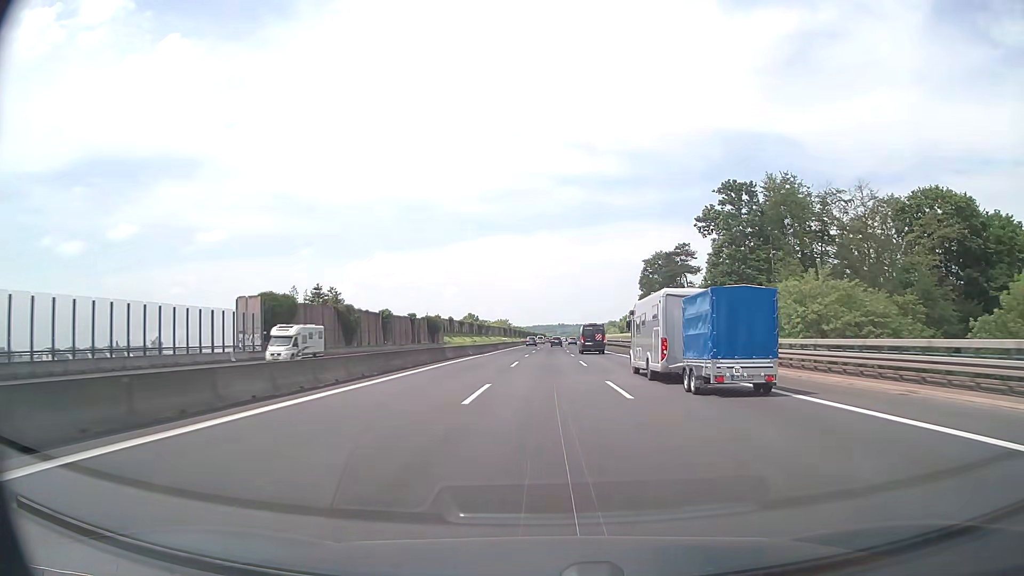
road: motorway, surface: asphalt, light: Day
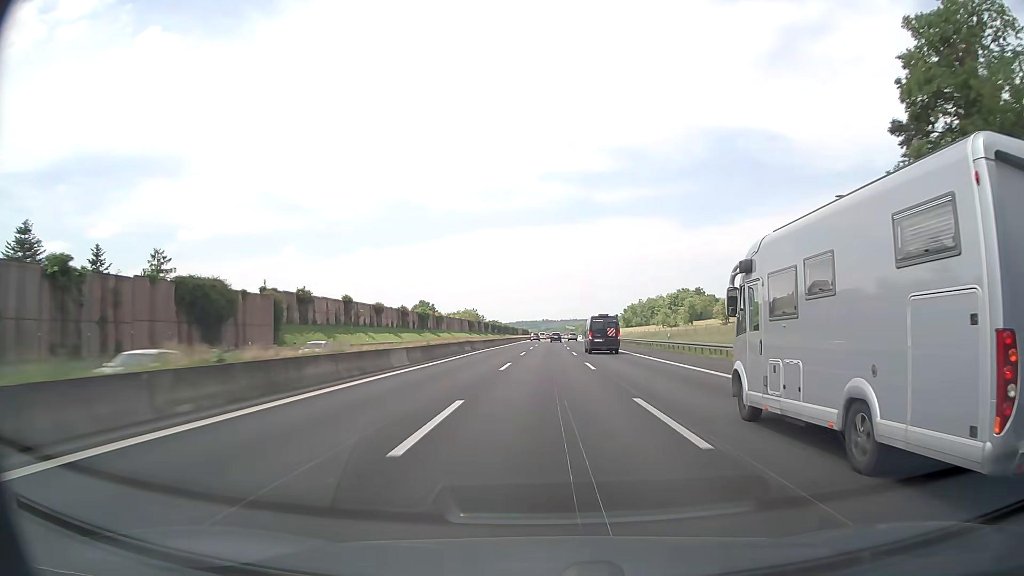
(+1.2, +97.0) m; +1°
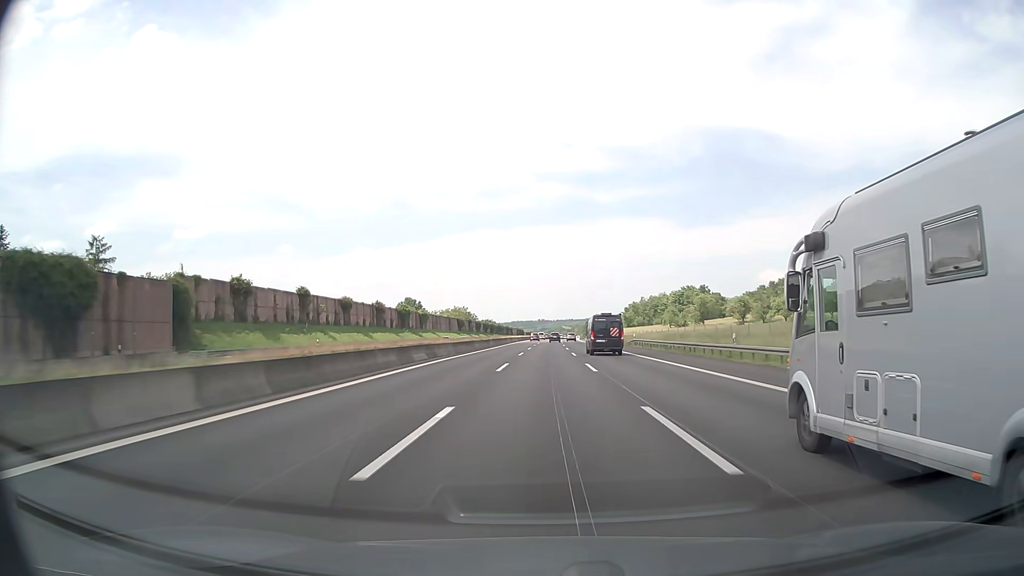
(+0.1, +19.4) m; 0°
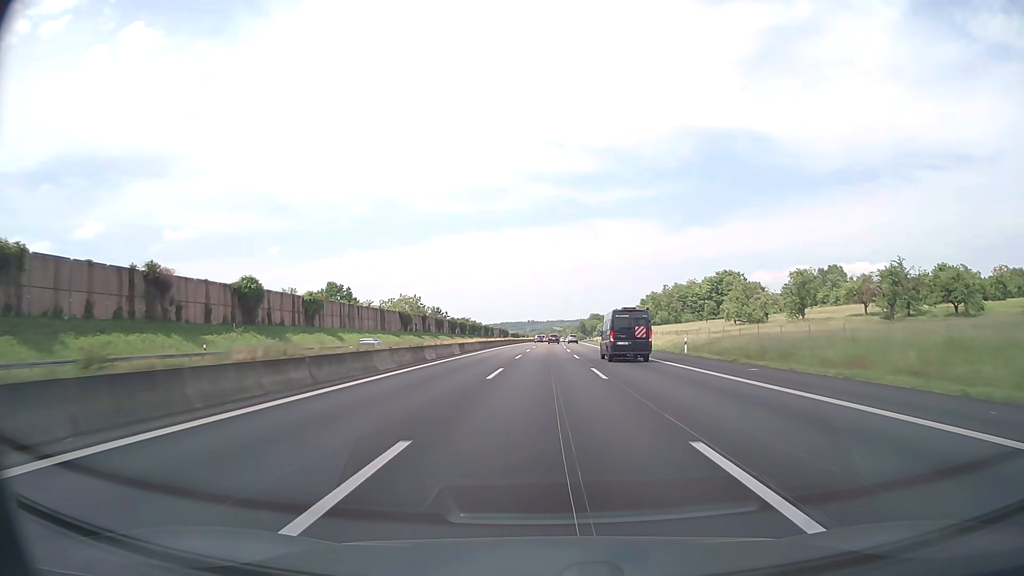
(+0.7, +77.5) m; +1°
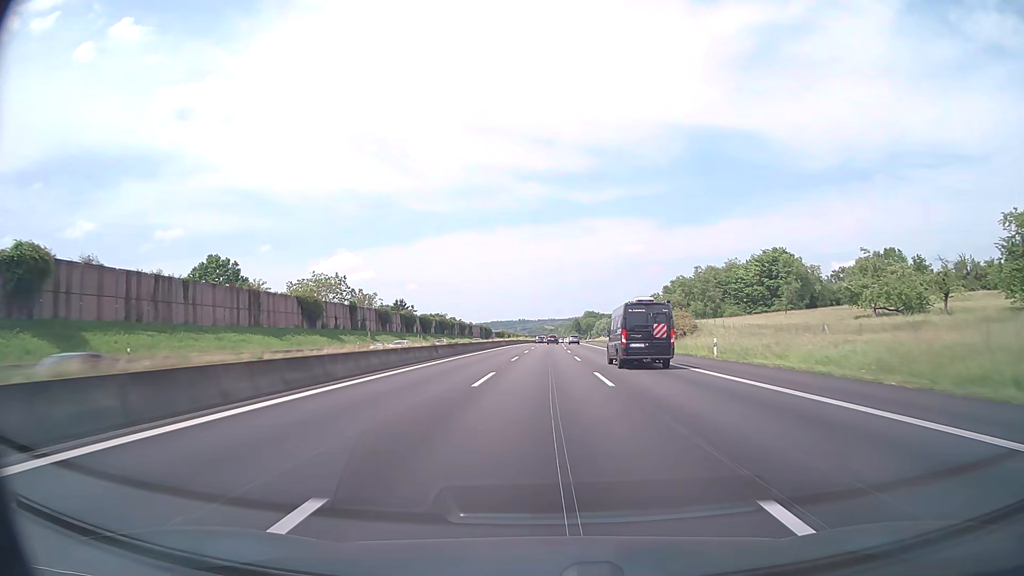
(+0.4, +58.0) m; +1°
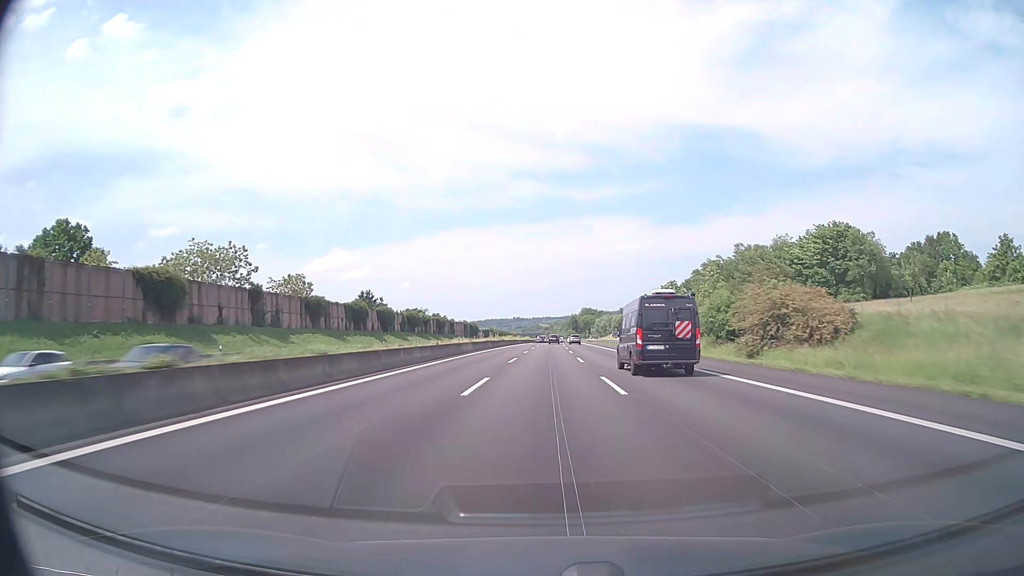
(+0.1, +38.7) m; 0°
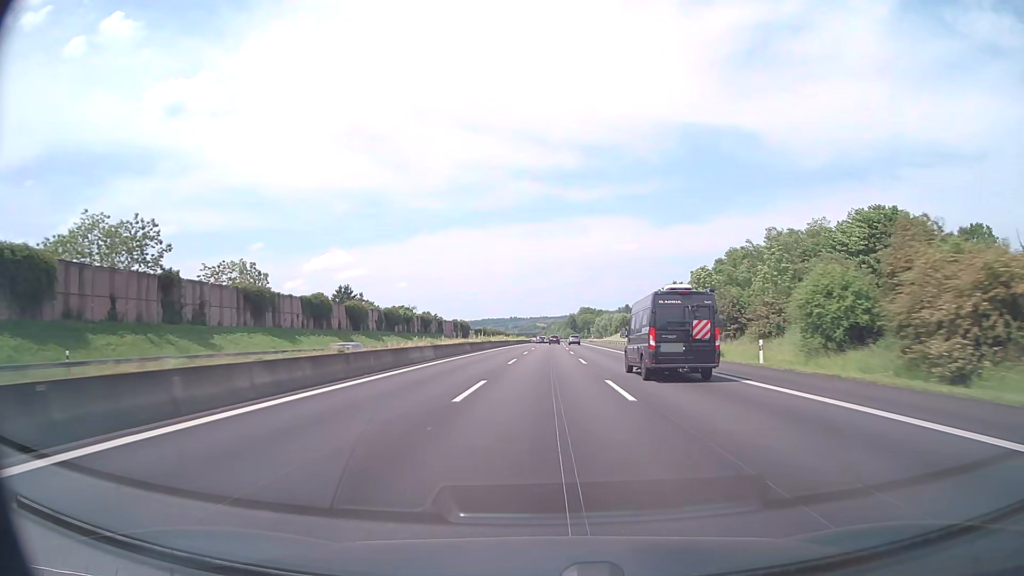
(0.0, +19.4) m; 0°
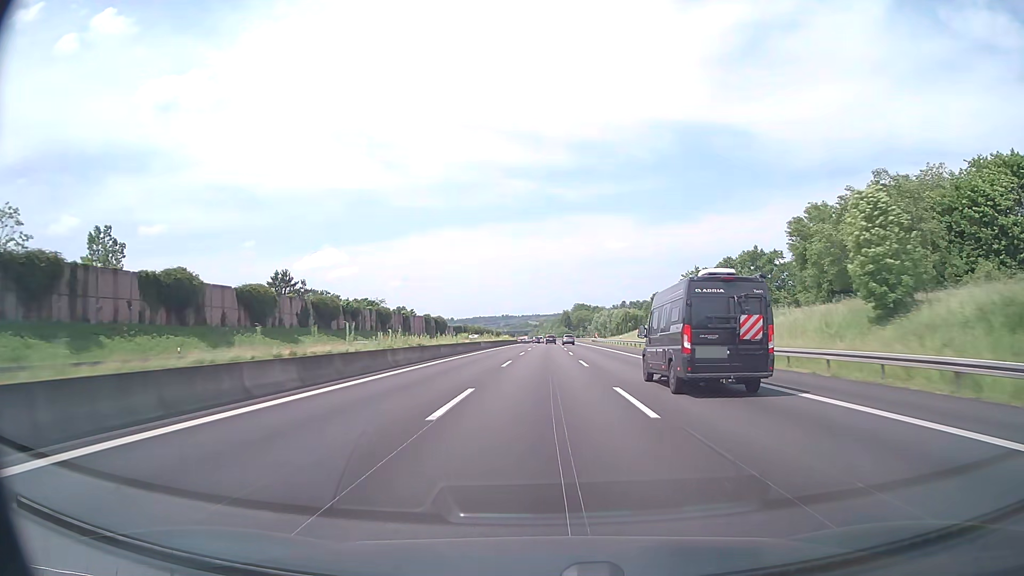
(+0.2, +38.8) m; +1°
(0, +10) (0, +20) (0, +30) (0, +40) (0, +50) (0, +60) (0, +70) (+1, +80) (+1, +90) (+1, +100) m
